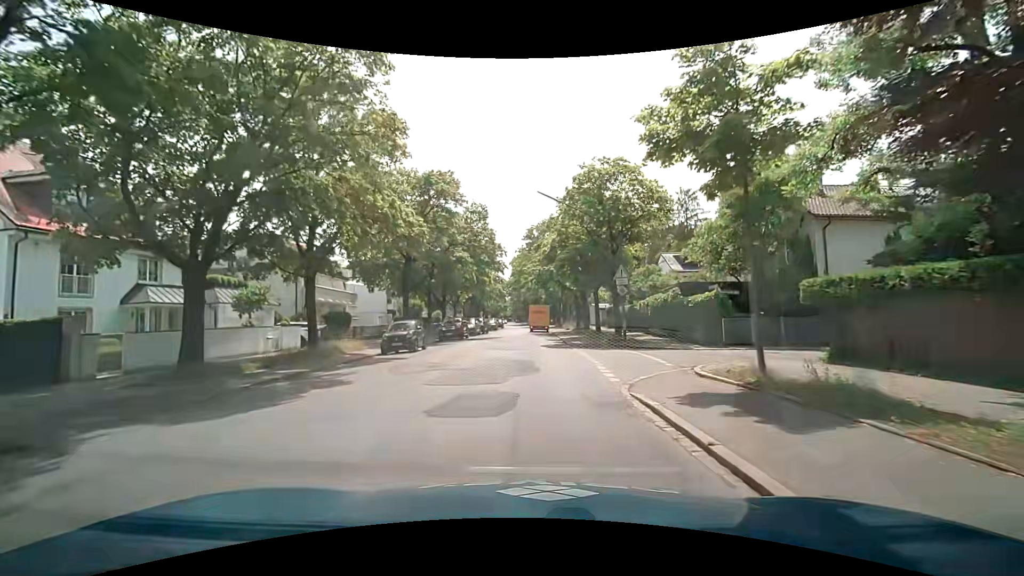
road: residential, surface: asphalt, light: Day
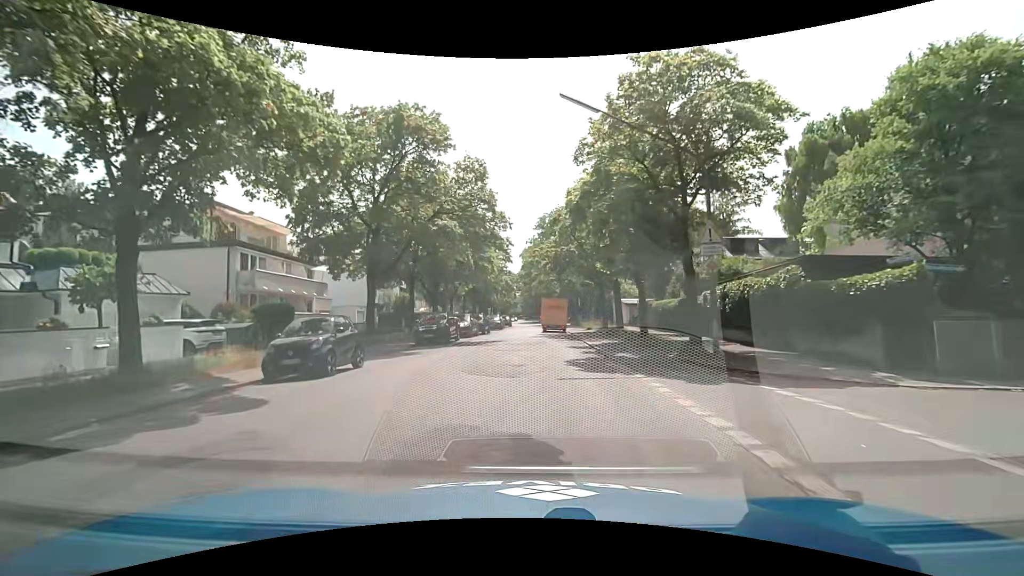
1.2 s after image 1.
(-0.3, +11.1) m; -3°
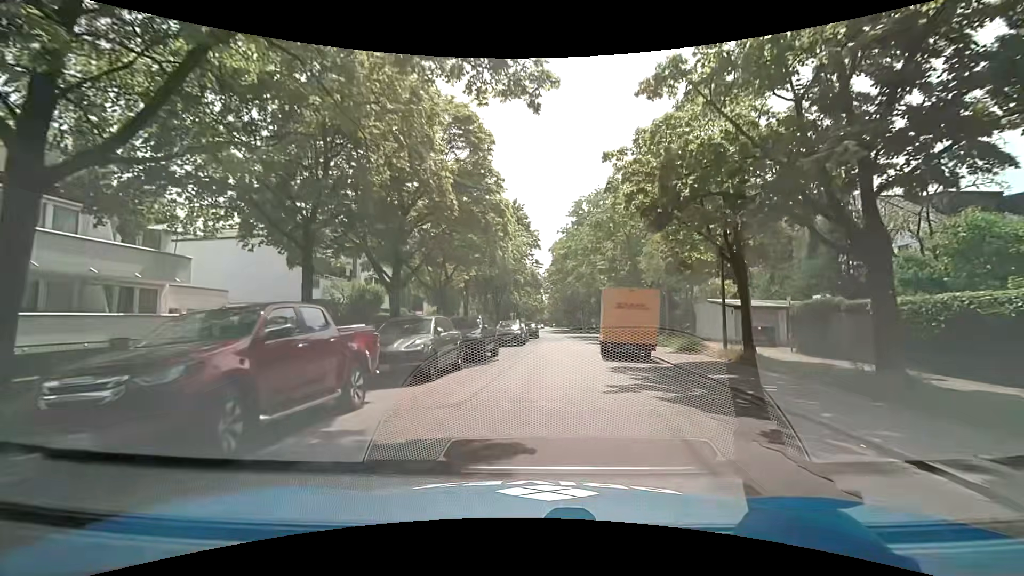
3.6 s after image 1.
(-0.8, +21.5) m; -2°
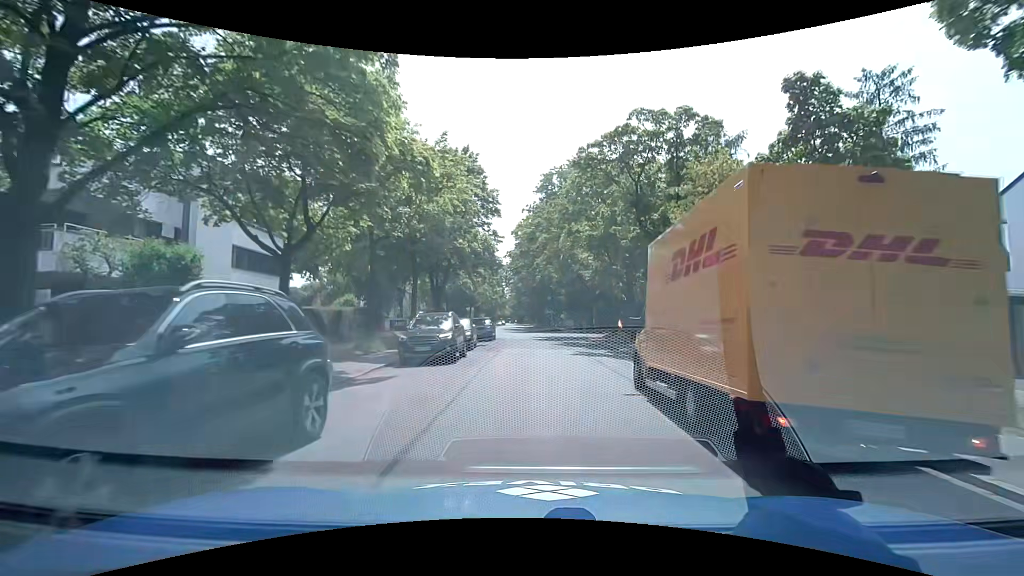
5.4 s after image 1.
(+0.4, +15.7) m; +3°
(0, +10) (+1, +20) (+2, +30) (+2, +40) (-2, +49) (-11, +52) (-21, +52) (-31, +51) (-41, +51) (-51, +50) m
